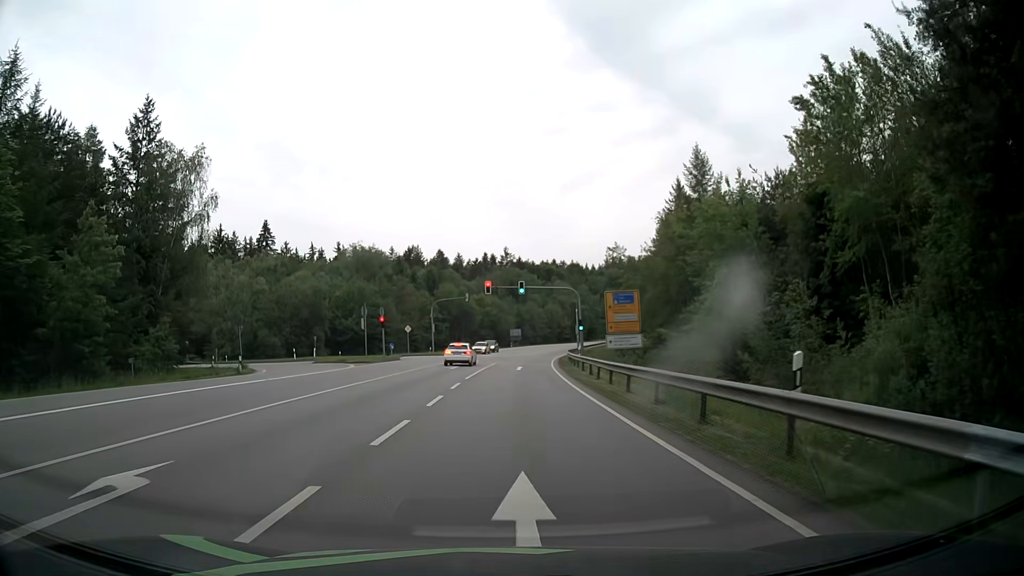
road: secondary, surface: asphalt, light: Day
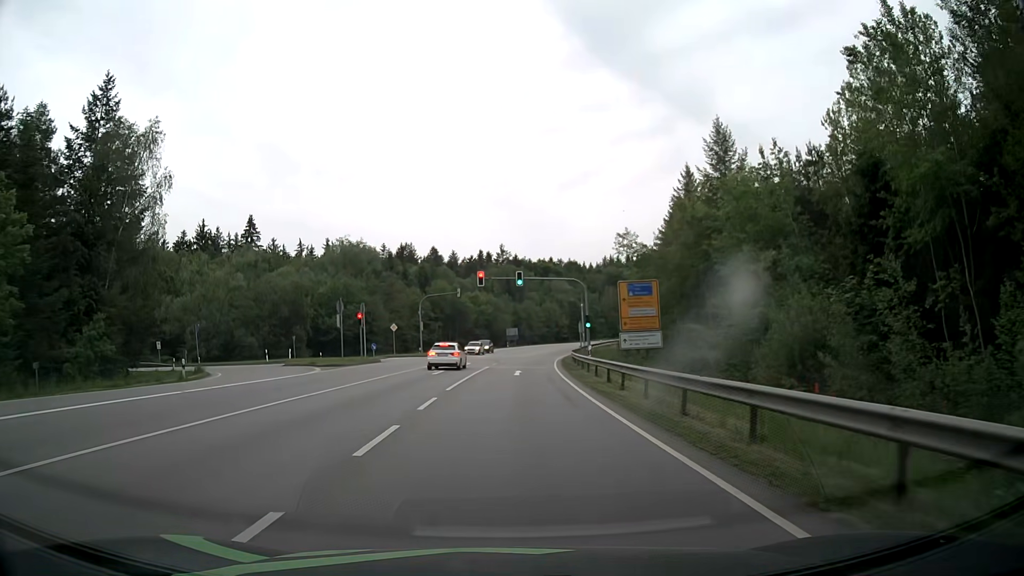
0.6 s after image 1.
(0.0, +6.9) m; +1°
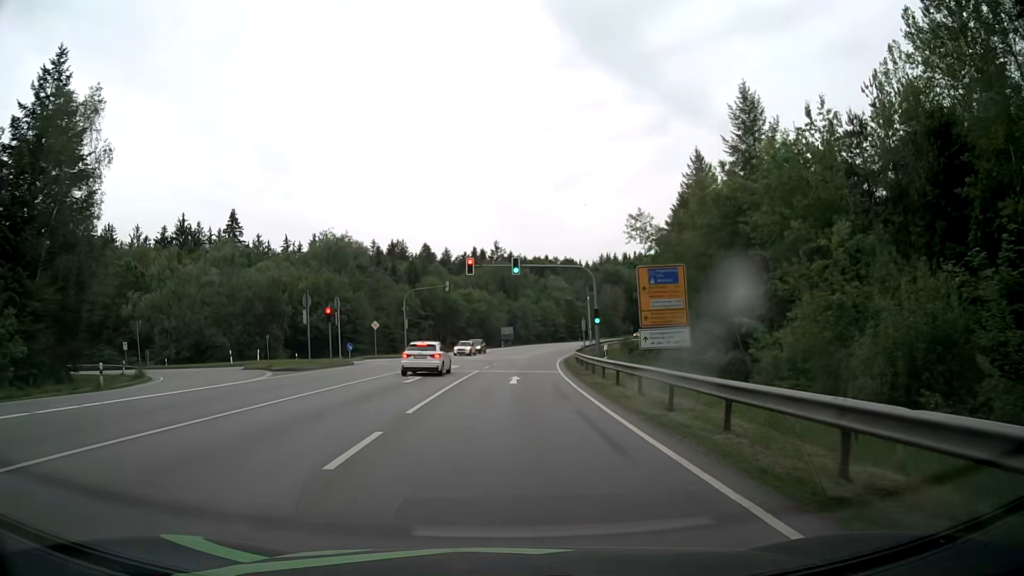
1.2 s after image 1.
(0.0, +7.1) m; 0°
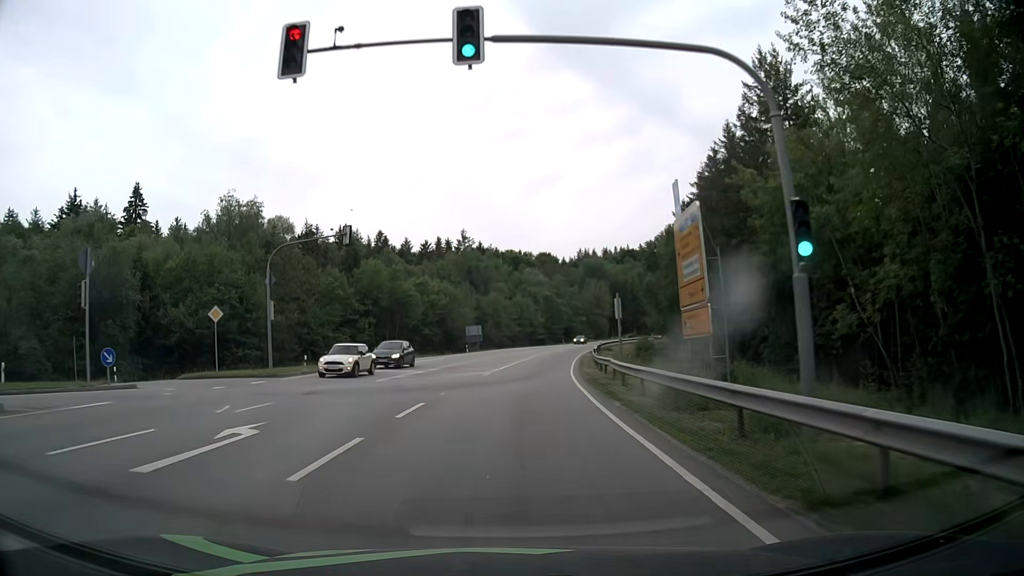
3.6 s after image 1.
(+0.5, +29.7) m; +2°
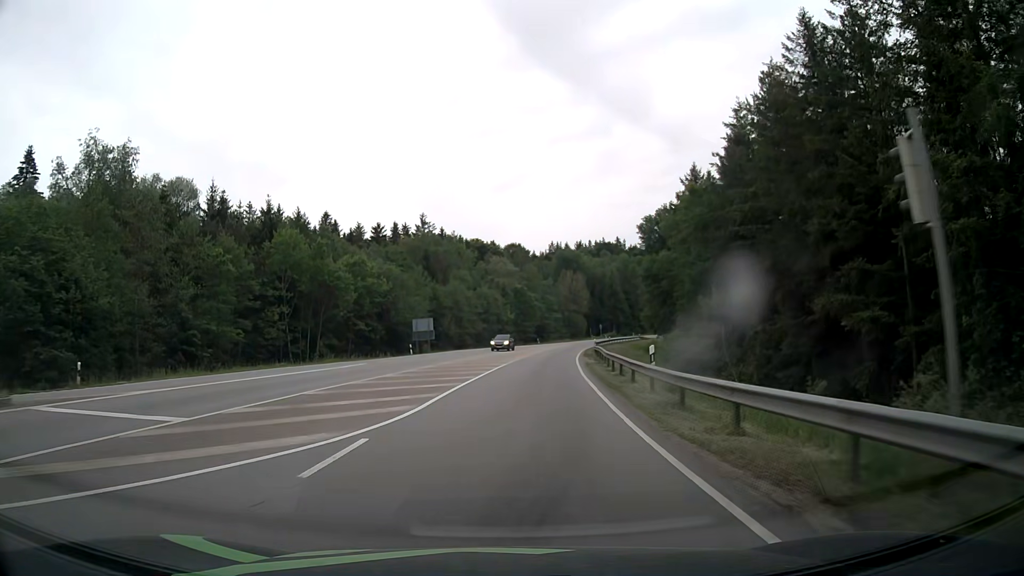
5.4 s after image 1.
(+0.6, +23.6) m; +3°
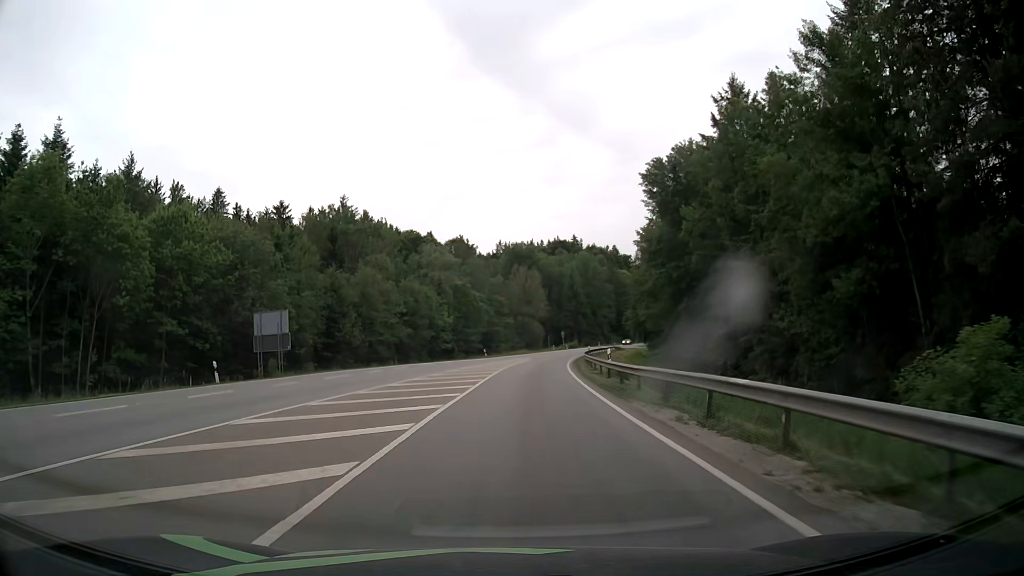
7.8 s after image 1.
(+1.2, +33.7) m; +5°
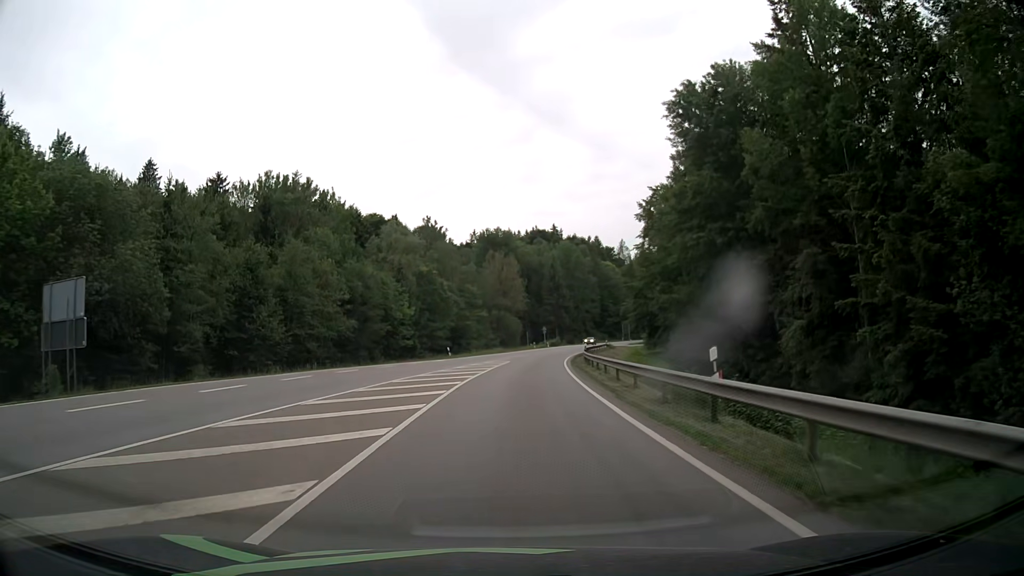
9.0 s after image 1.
(+0.3, +17.8) m; +2°
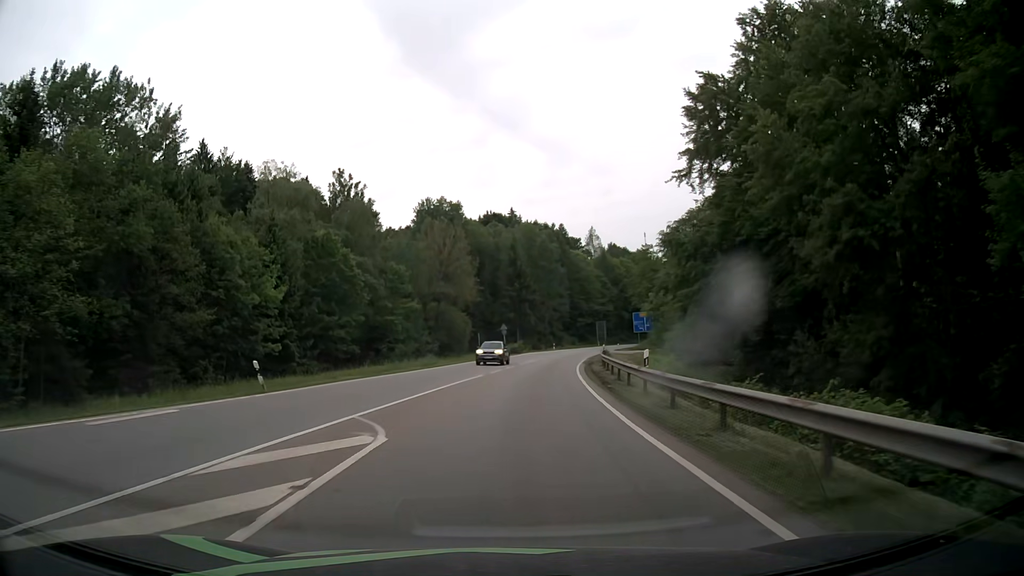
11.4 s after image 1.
(+1.2, +37.4) m; +4°
(0, +10) (+1, +20) (+1, +30) (+2, +40) (+3, +50) (+5, +60) (+6, +70) (+8, +79) (+10, +89) (+12, +99) m
